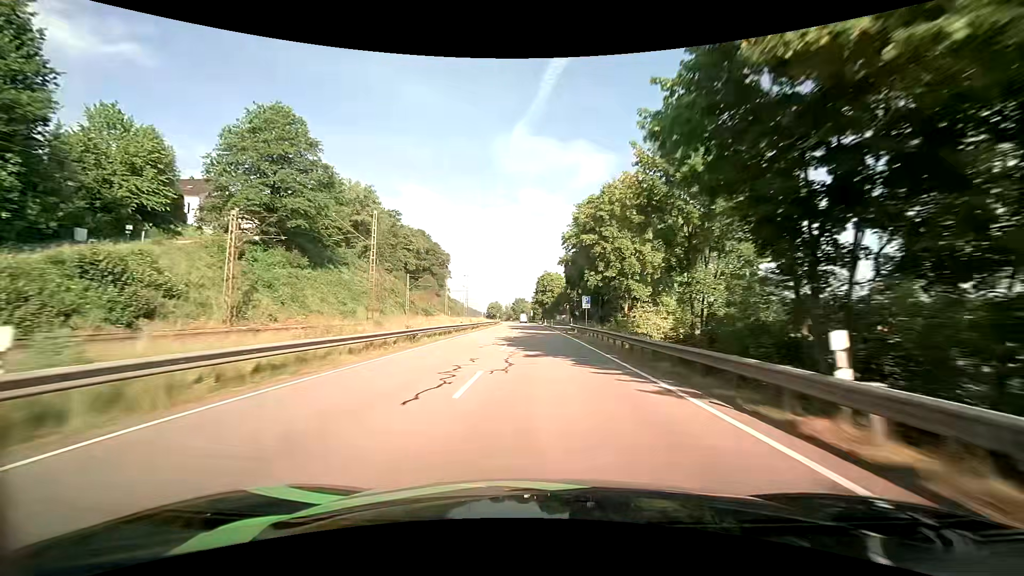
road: primary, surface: asphalt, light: Day
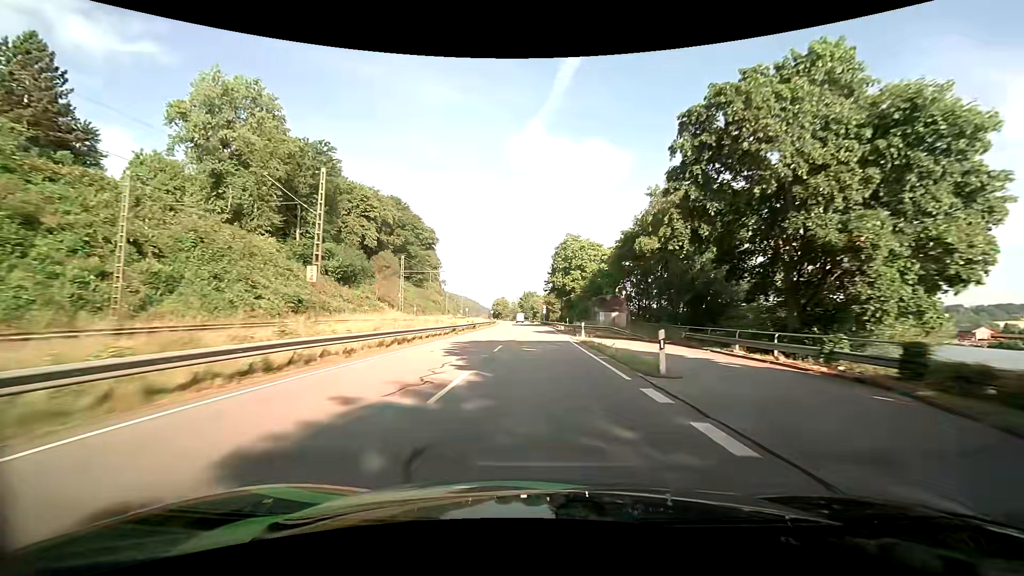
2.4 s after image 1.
(-0.6, +60.0) m; -1°
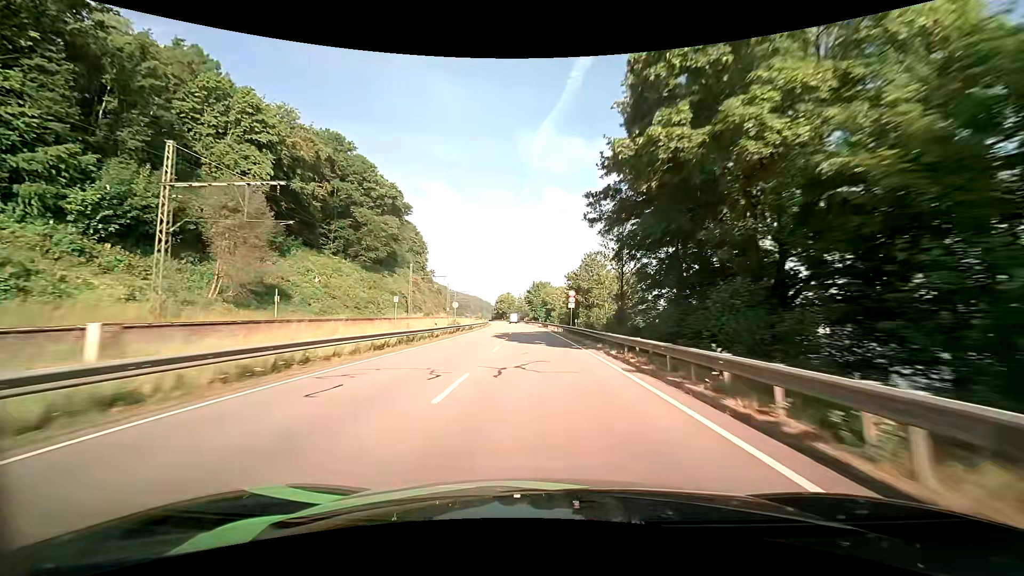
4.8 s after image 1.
(-0.8, +59.5) m; -2°
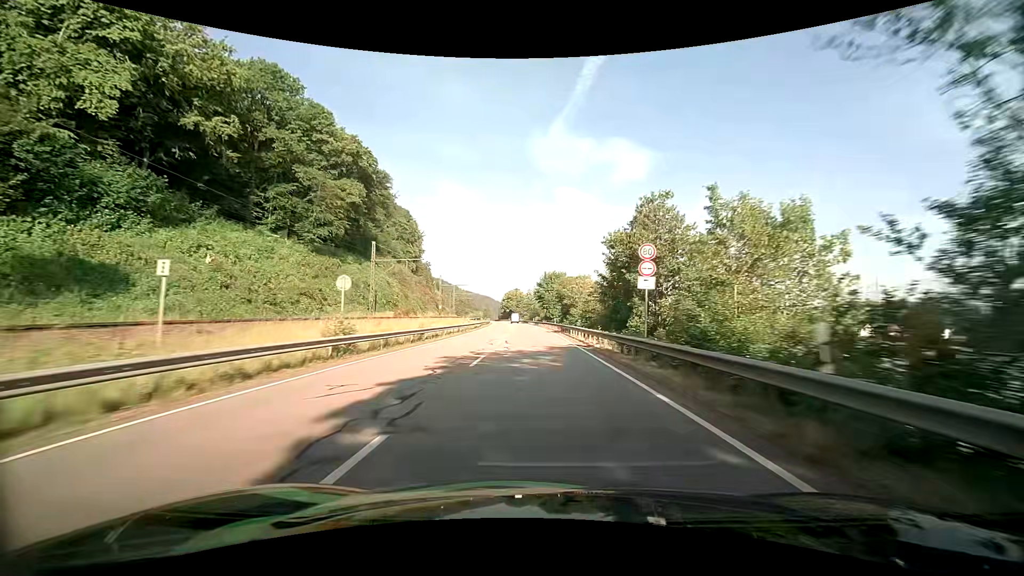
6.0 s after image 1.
(-0.2, +30.2) m; -1°
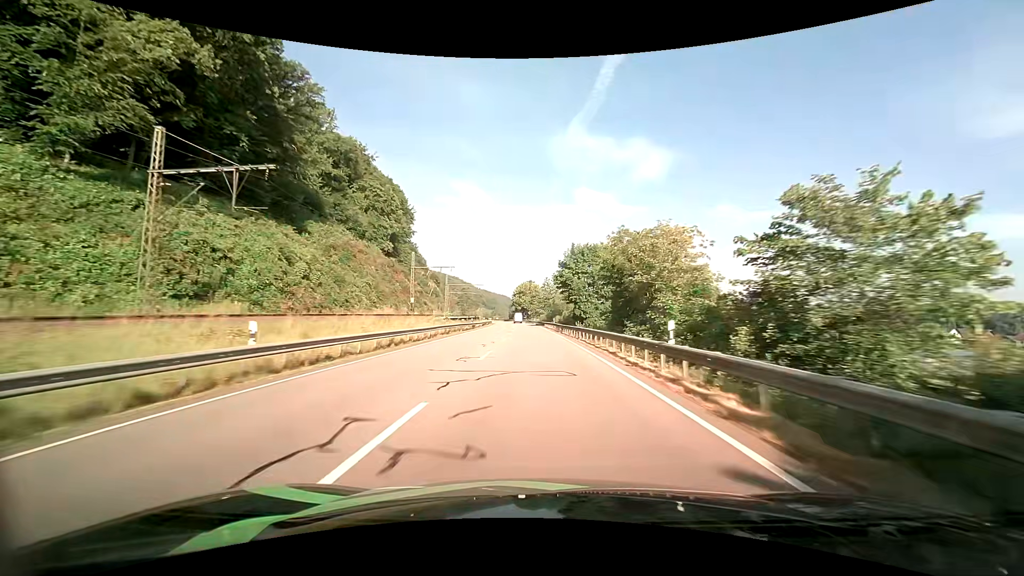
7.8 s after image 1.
(-0.9, +45.7) m; -2°
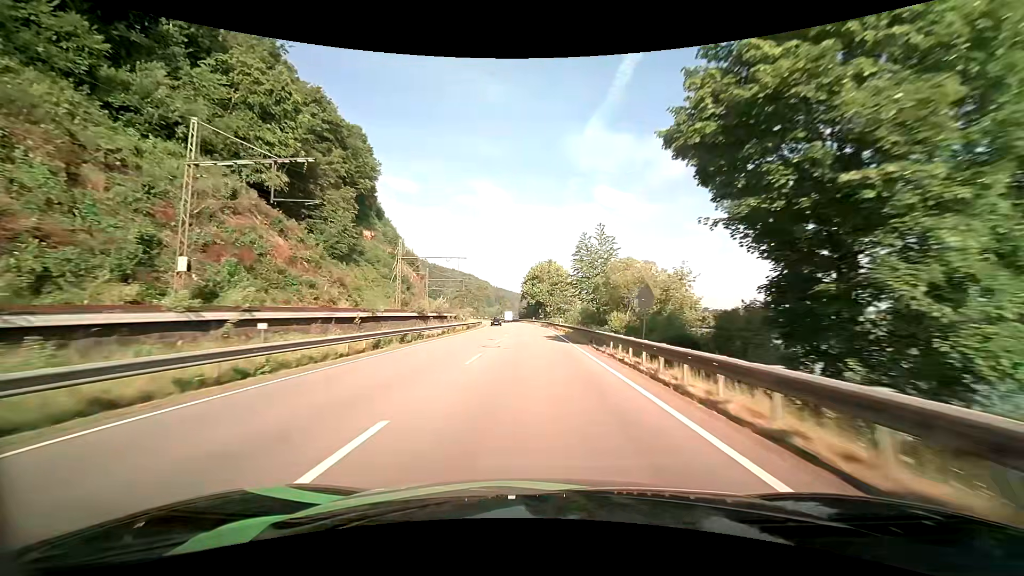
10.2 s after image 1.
(-1.1, +61.1) m; -2°
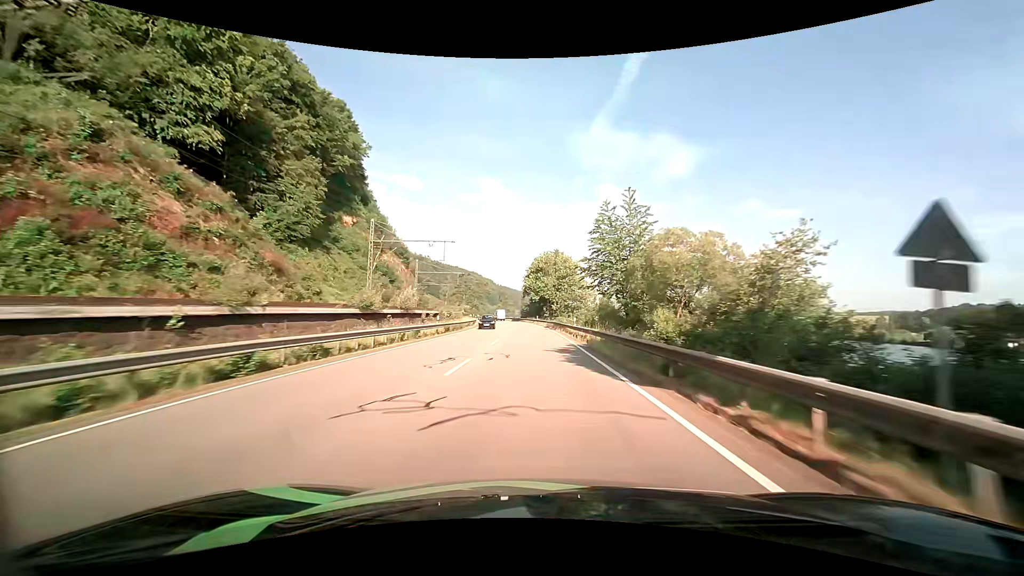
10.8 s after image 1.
(0.0, +15.0) m; 0°
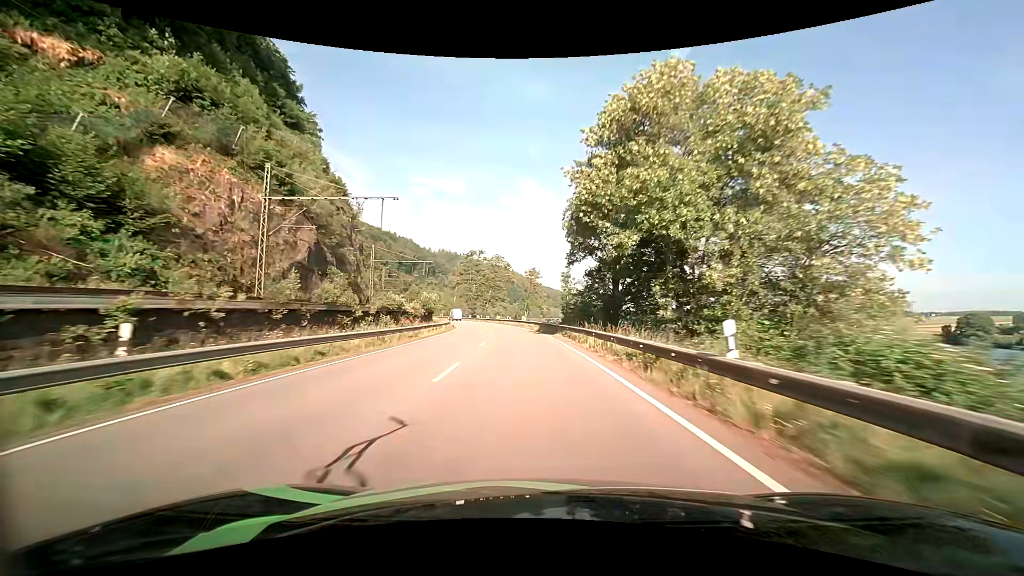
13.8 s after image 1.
(-2.2, +72.3) m; -5°
(0, +10) (0, +20) (-1, +30) (-2, +40) (-3, +50) (-5, +60) (-6, +70) (-9, +79) (-11, +89) (-14, +99) m
